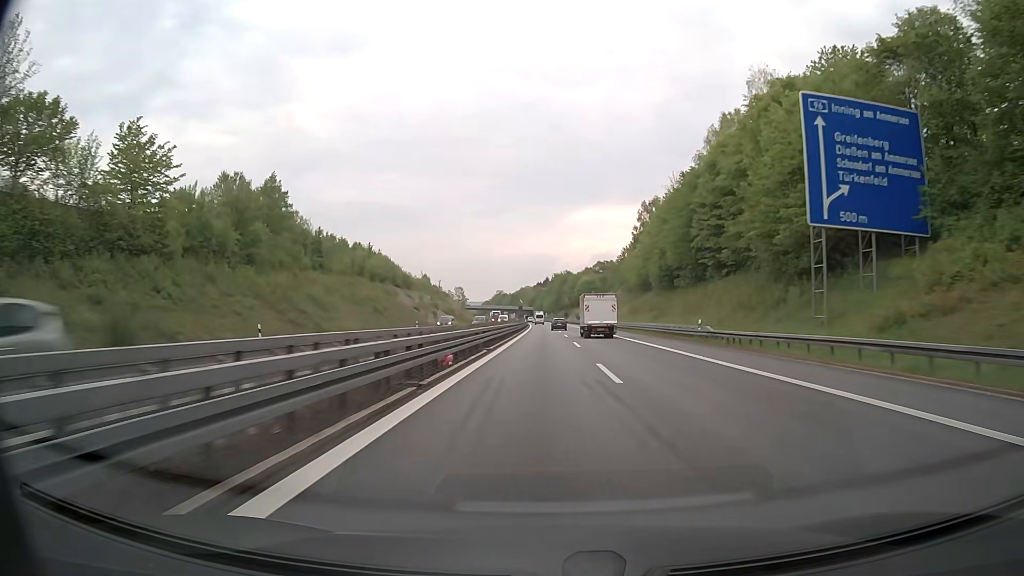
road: motorway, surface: asphalt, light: Day
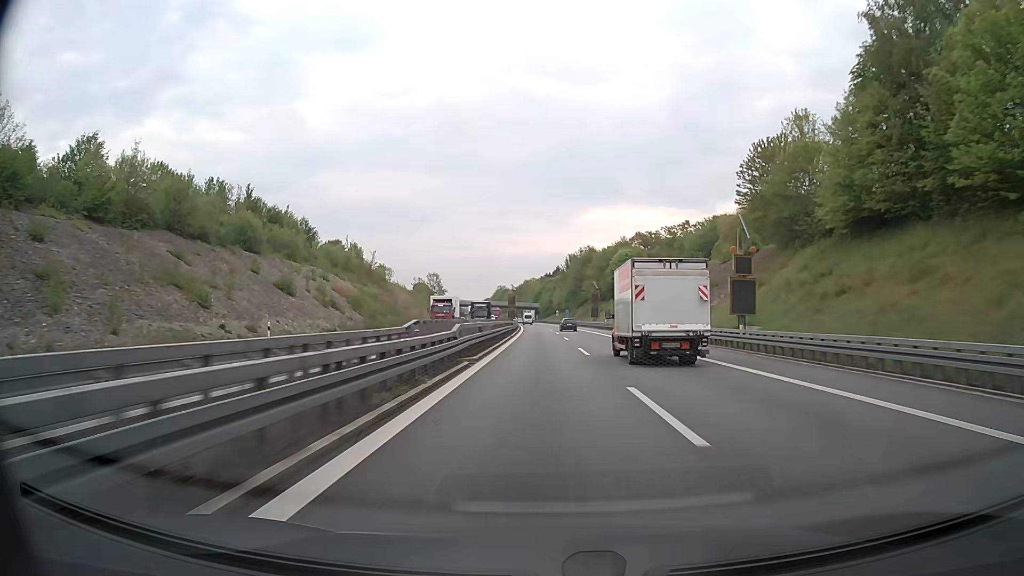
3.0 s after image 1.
(-0.8, +97.1) m; -1°
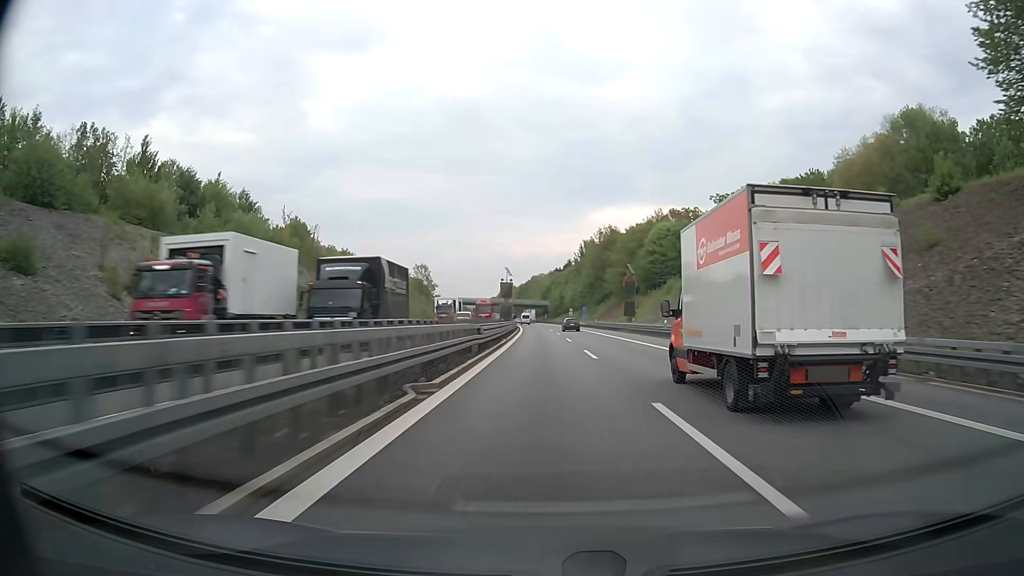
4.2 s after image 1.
(-0.1, +38.7) m; -1°
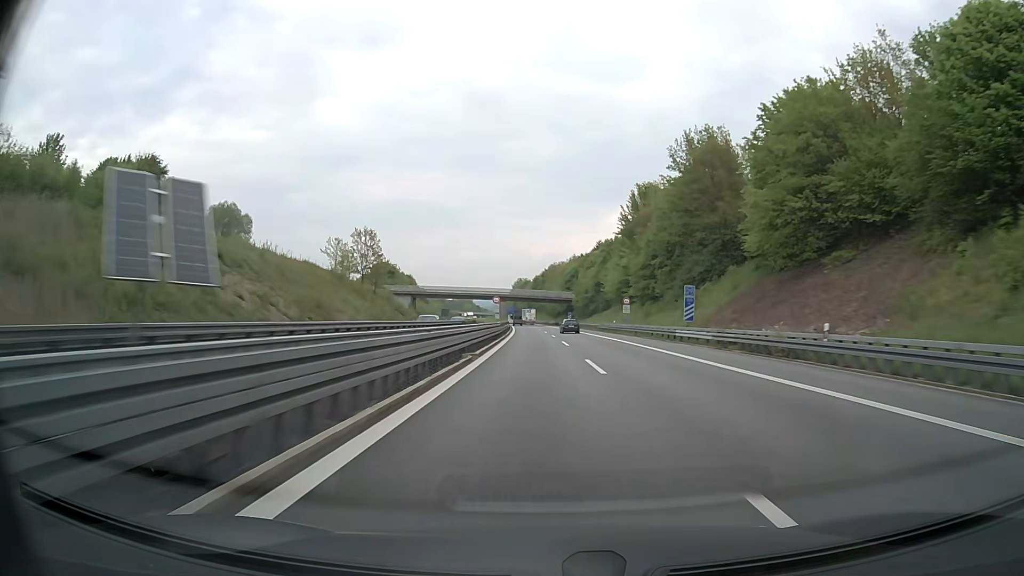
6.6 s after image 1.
(-1.1, +77.8) m; -2°
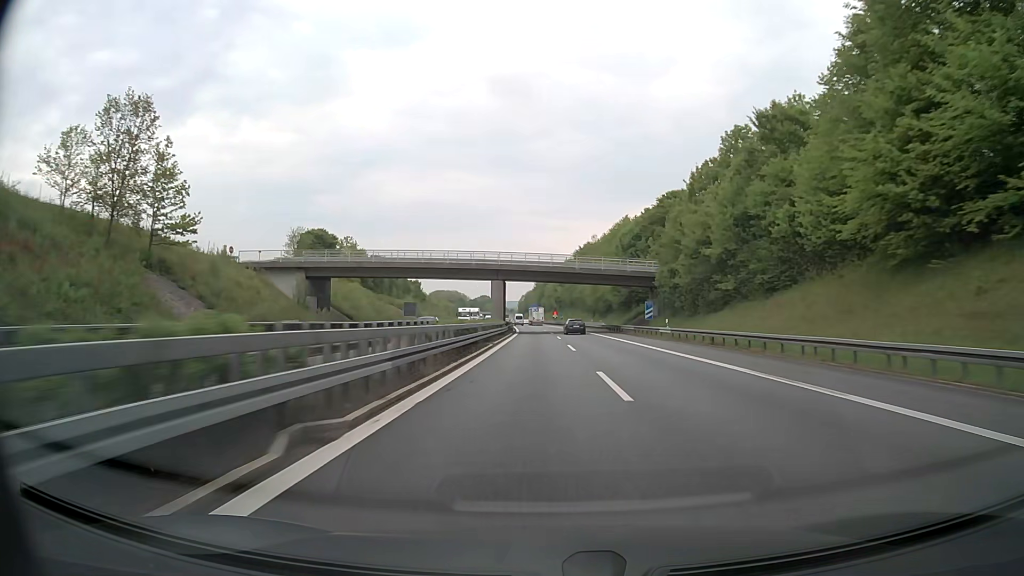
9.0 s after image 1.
(-1.8, +78.2) m; -2°
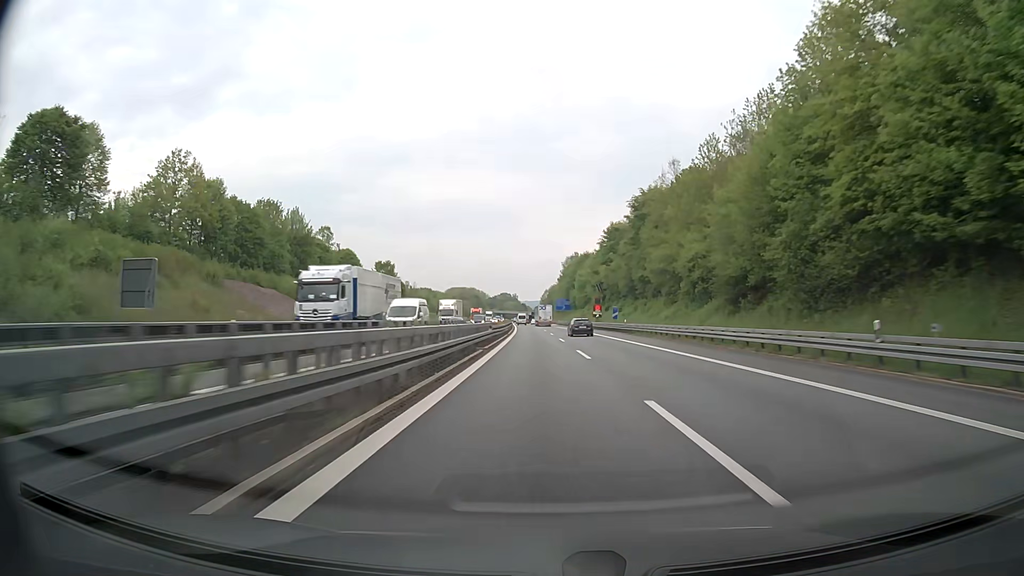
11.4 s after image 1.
(-1.6, +78.5) m; -2°
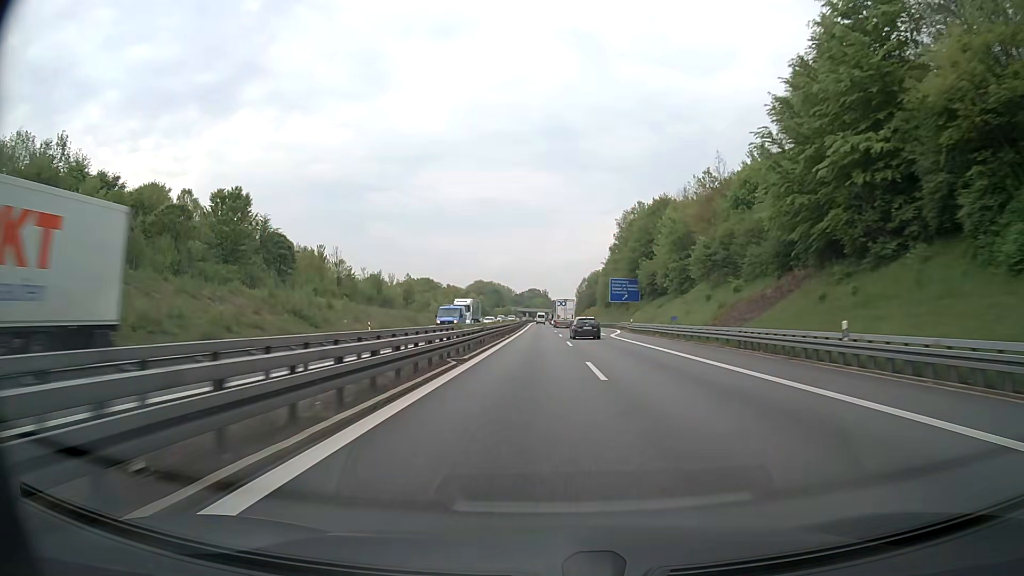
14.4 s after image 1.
(-2.8, +98.3) m; -3°
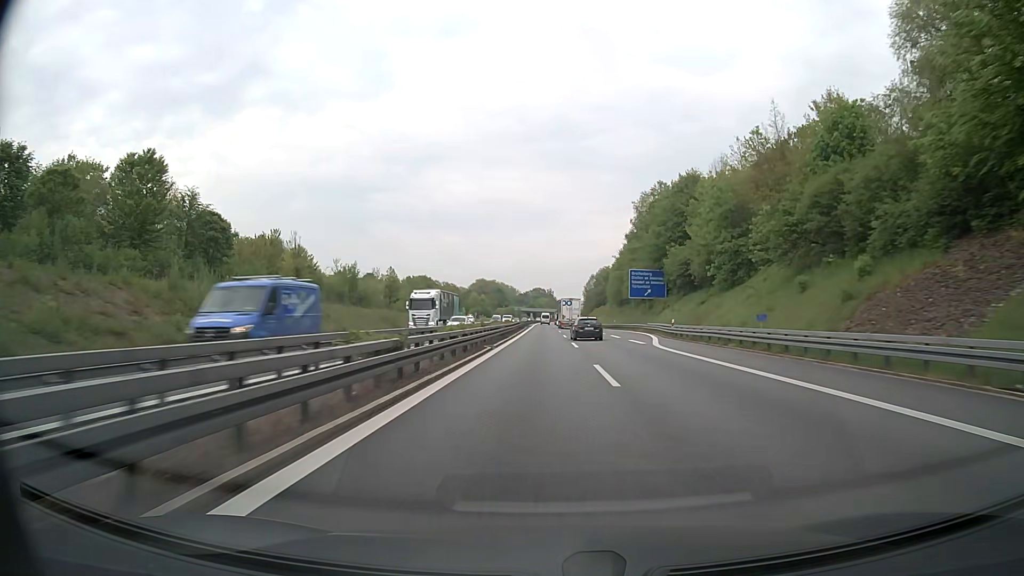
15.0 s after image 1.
(0.0, +19.7) m; 0°
(0, +10) (0, +20) (0, +30) (0, +40) (0, +50) (0, +60) (0, +70) (0, +80) (0, +90) (0, +100) m
